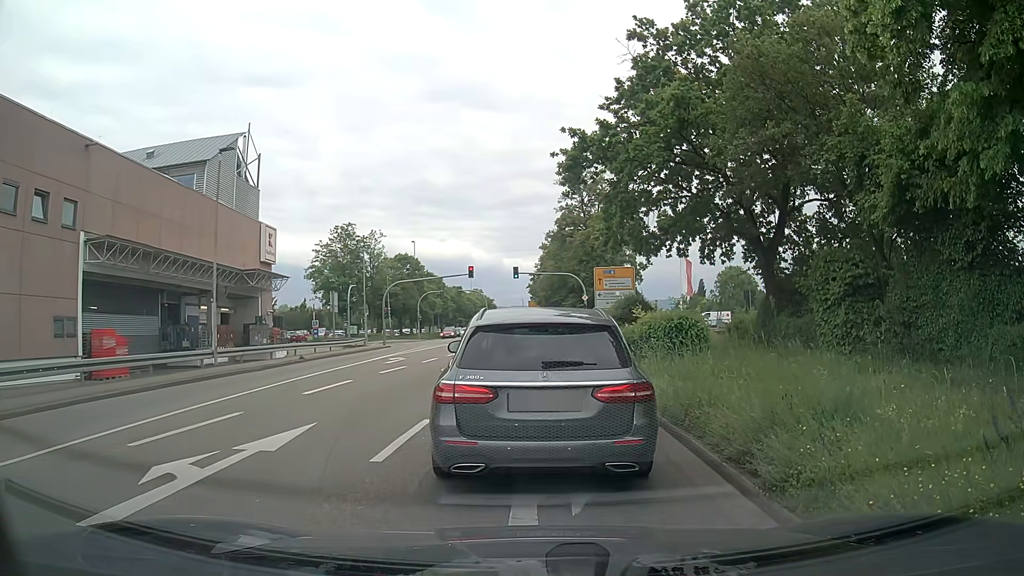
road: primary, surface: asphalt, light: Day
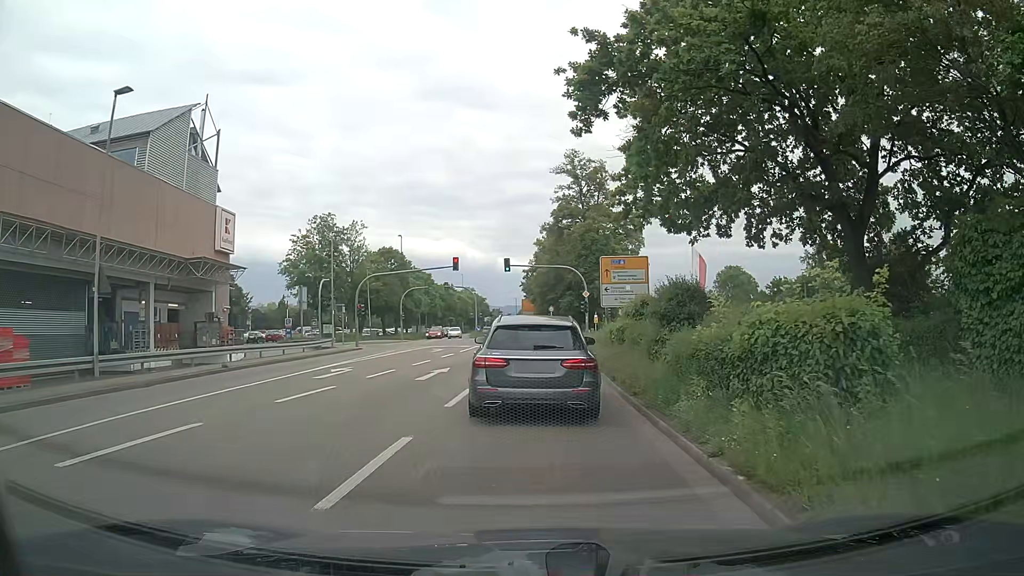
(-0.2, +7.9) m; -1°
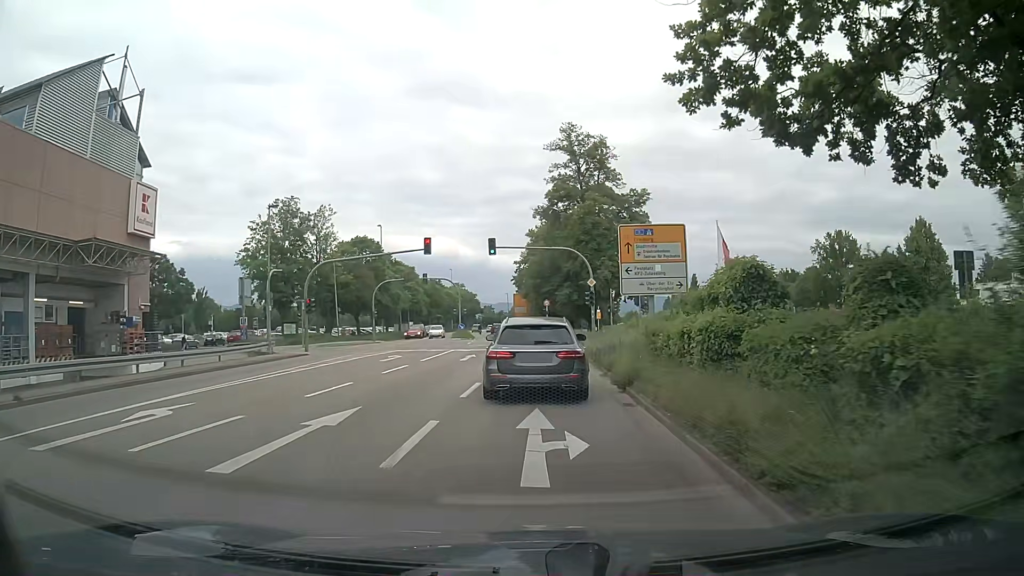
(0.0, +11.0) m; -1°
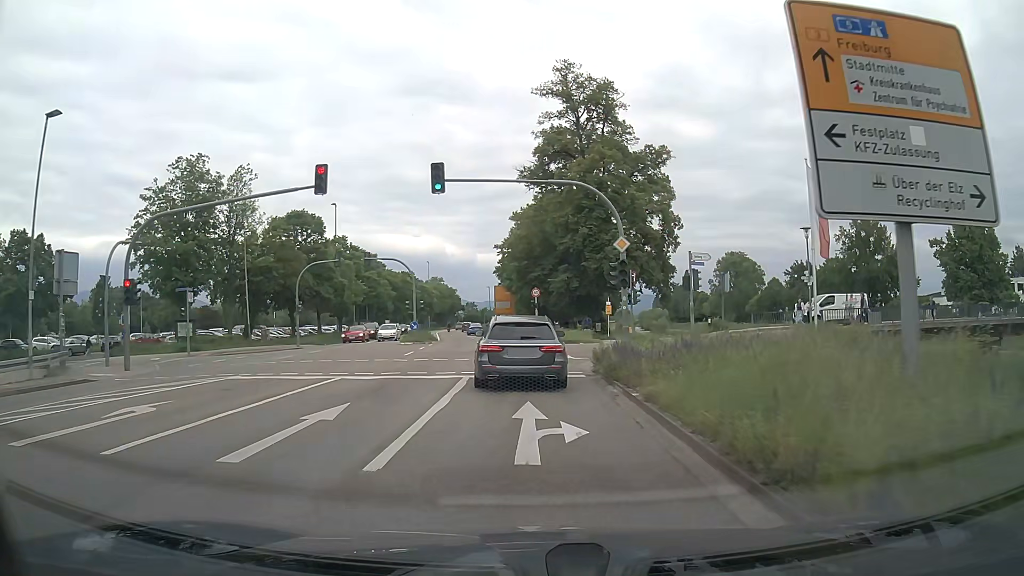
(+0.6, +19.5) m; +2°
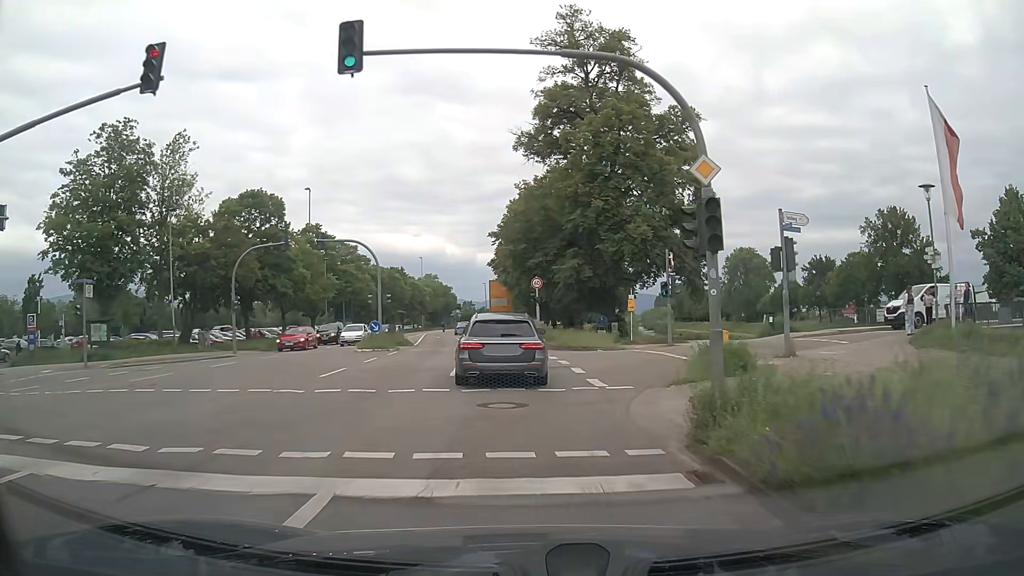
(0.0, +11.3) m; 0°
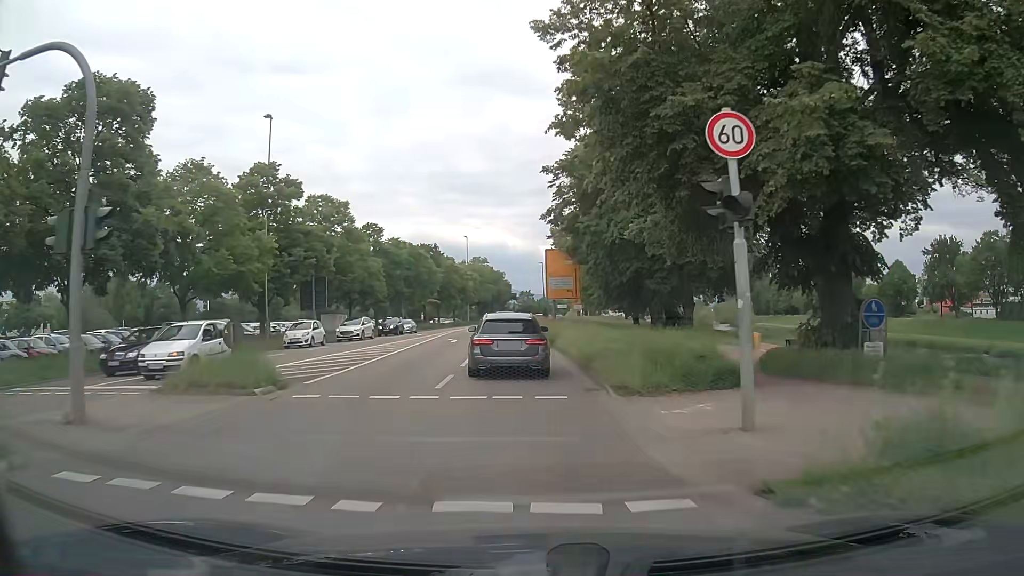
(-1.1, +29.6) m; -5°
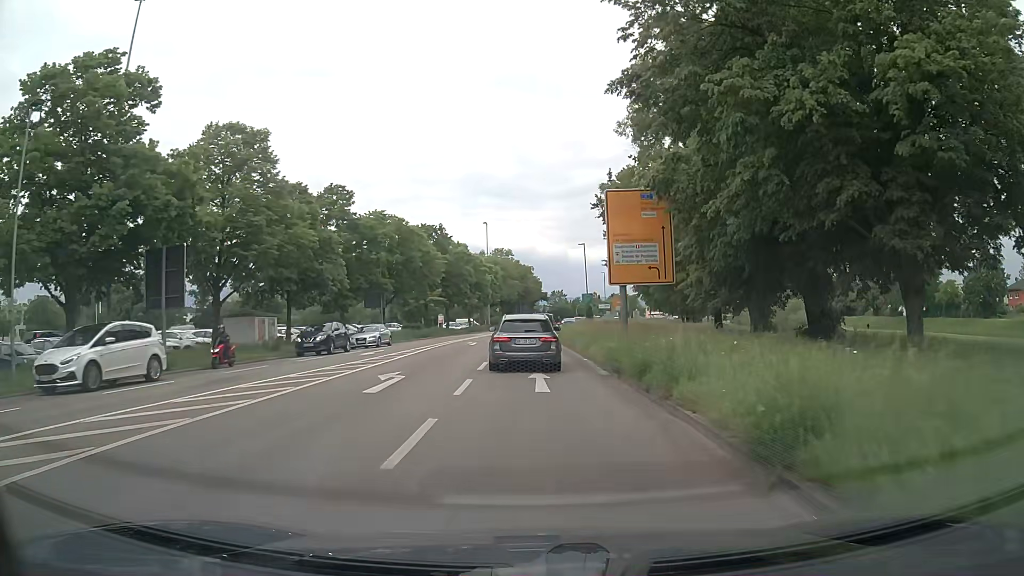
(-0.8, +25.2) m; -3°
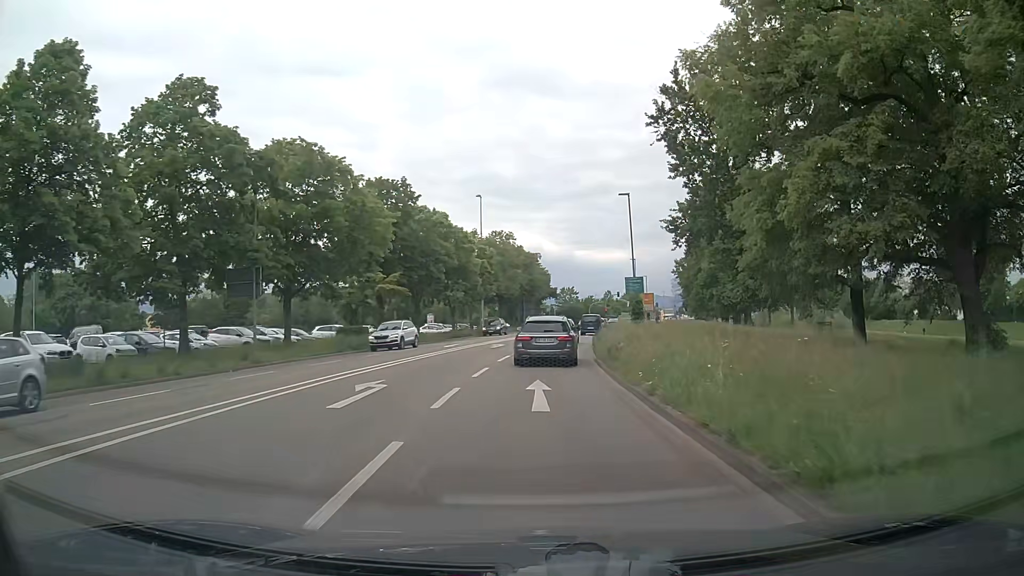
(-0.1, +26.1) m; 0°
(0, +10) (0, +20) (+1, +30) (+2, +40) (+3, +50) (+5, +60) (+6, +70) (+8, +79) (+10, +89) (+12, +99) m
